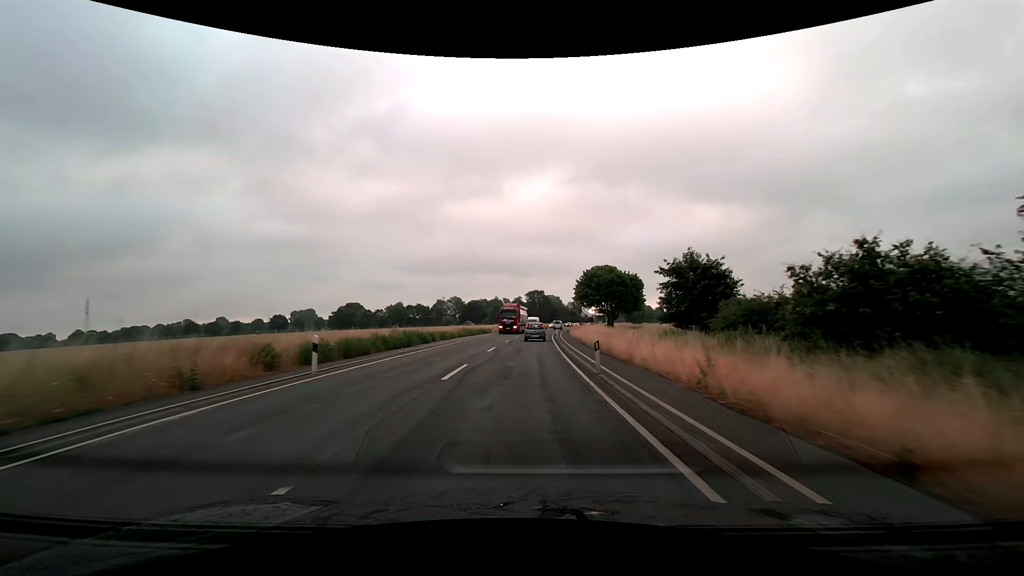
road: secondary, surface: asphalt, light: Day
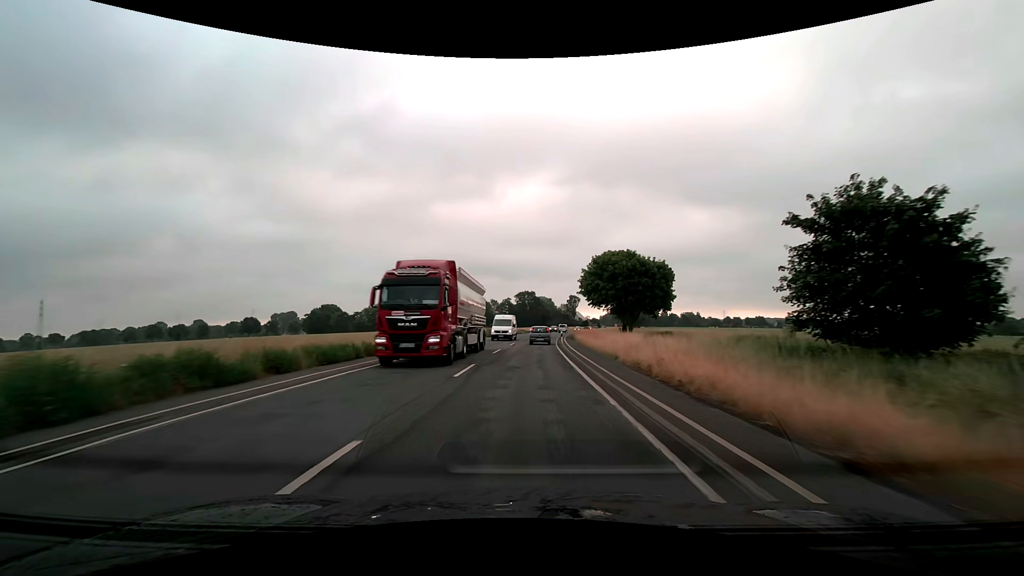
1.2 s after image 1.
(+0.2, +22.6) m; +1°
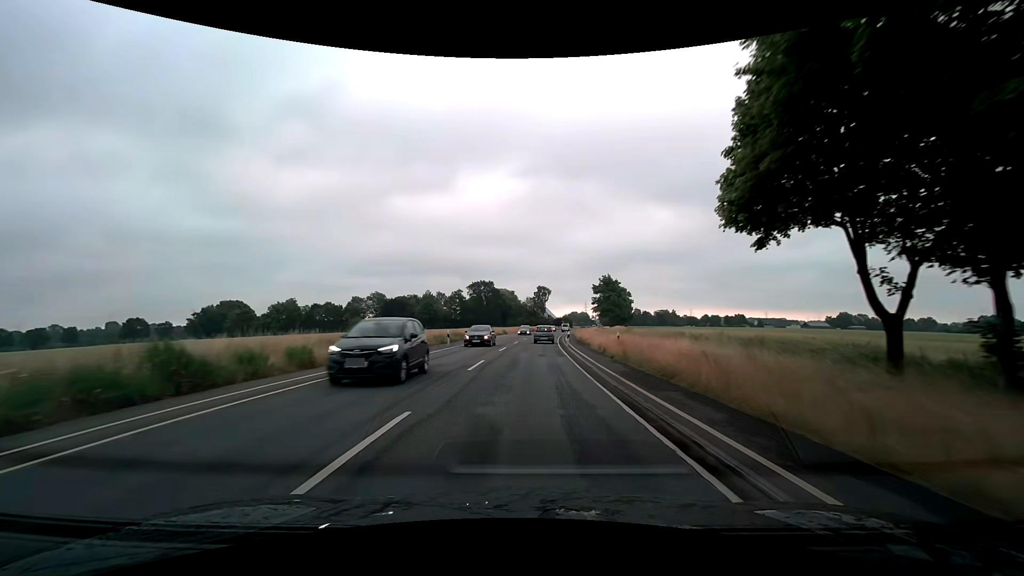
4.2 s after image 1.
(+2.0, +58.3) m; +4°
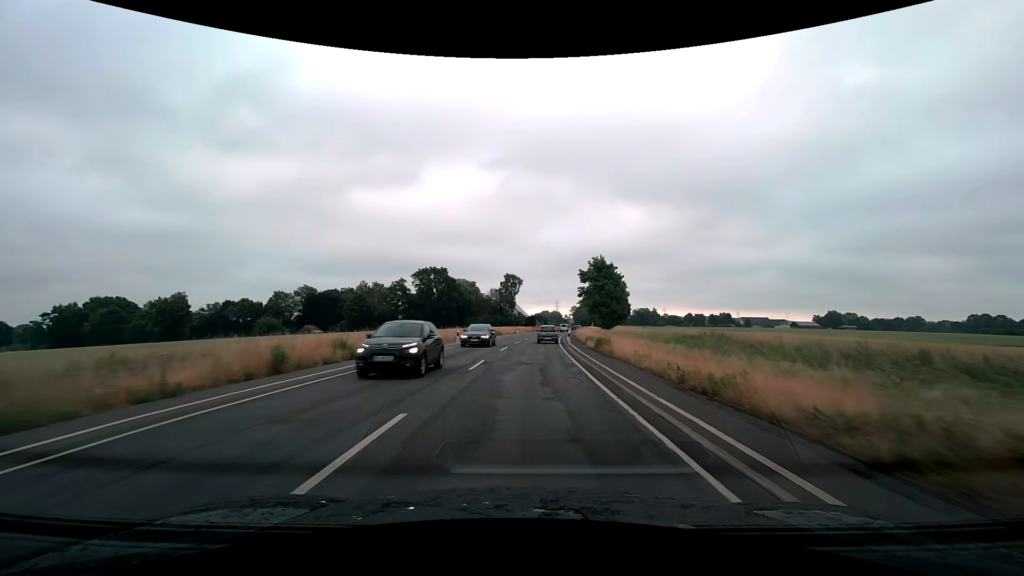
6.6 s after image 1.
(+1.5, +48.2) m; +4°
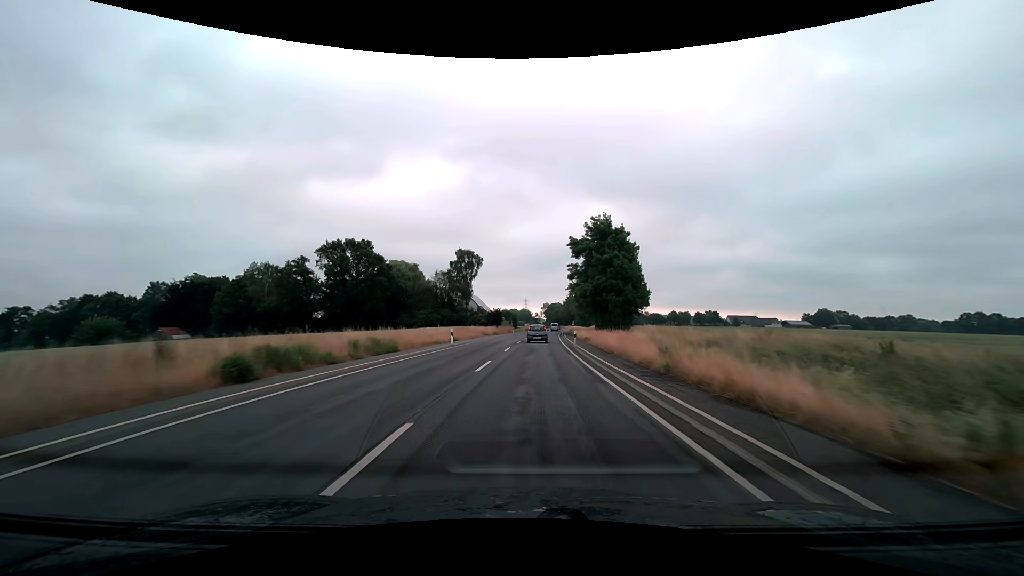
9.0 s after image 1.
(+1.5, +48.9) m; +4°
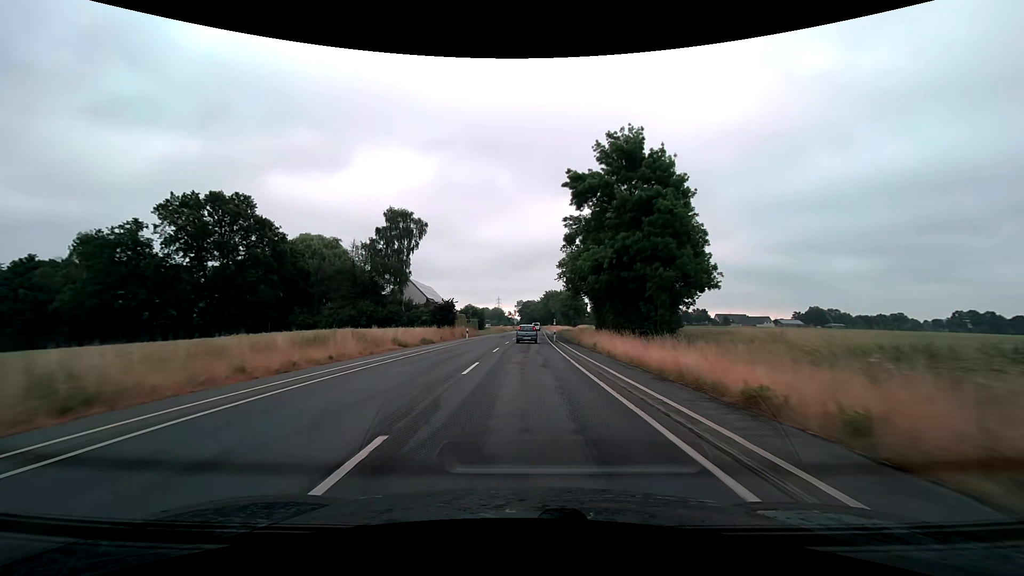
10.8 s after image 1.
(+1.0, +36.7) m; +3°
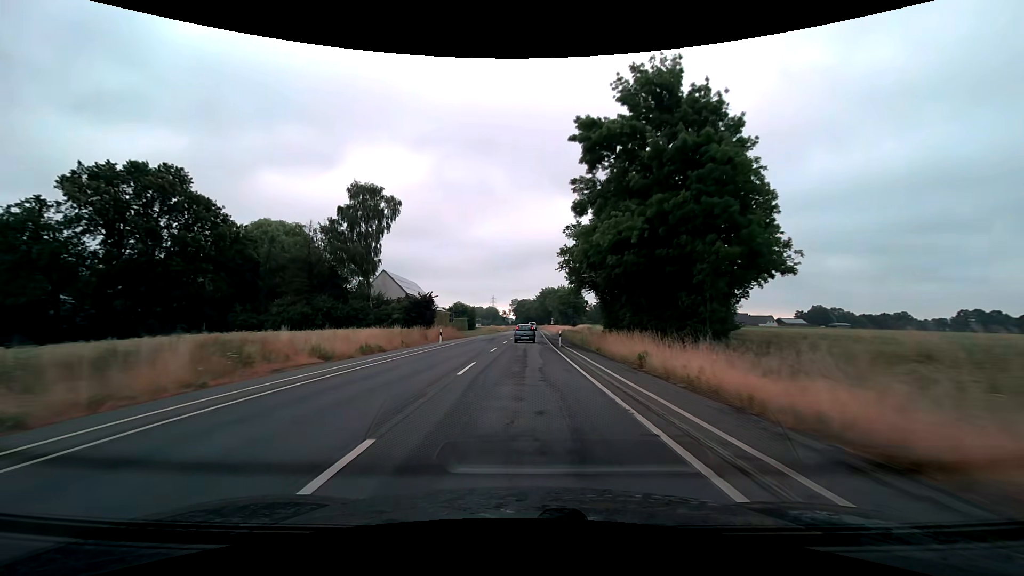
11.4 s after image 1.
(+0.1, +12.2) m; +1°
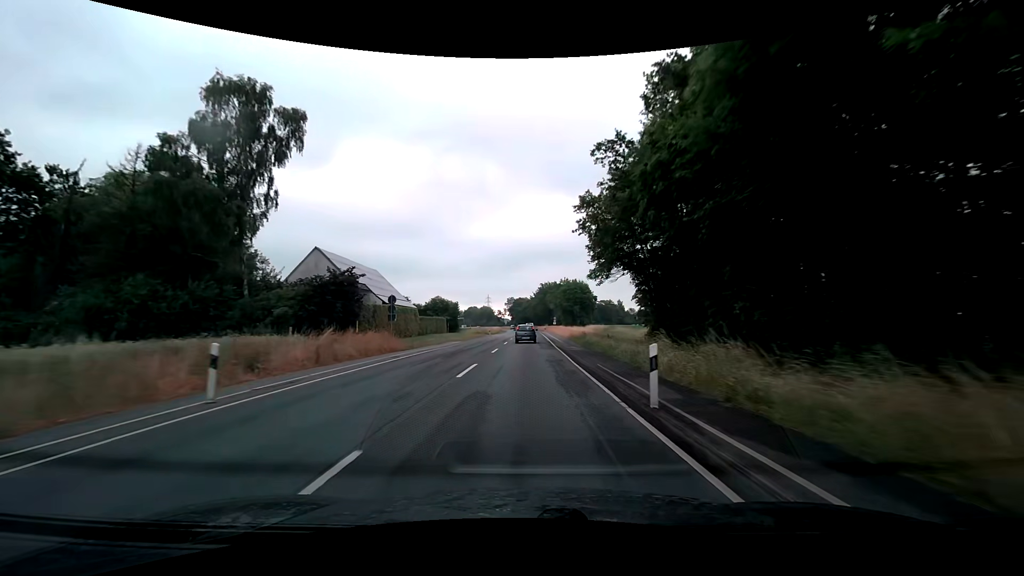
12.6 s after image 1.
(+0.1, +24.5) m; 0°
(0, +10) (0, +20) (0, +30) (0, +40) (0, +50) (0, +60) (+1, +70) (+1, +80) (+1, +90) (+1, +100) m
